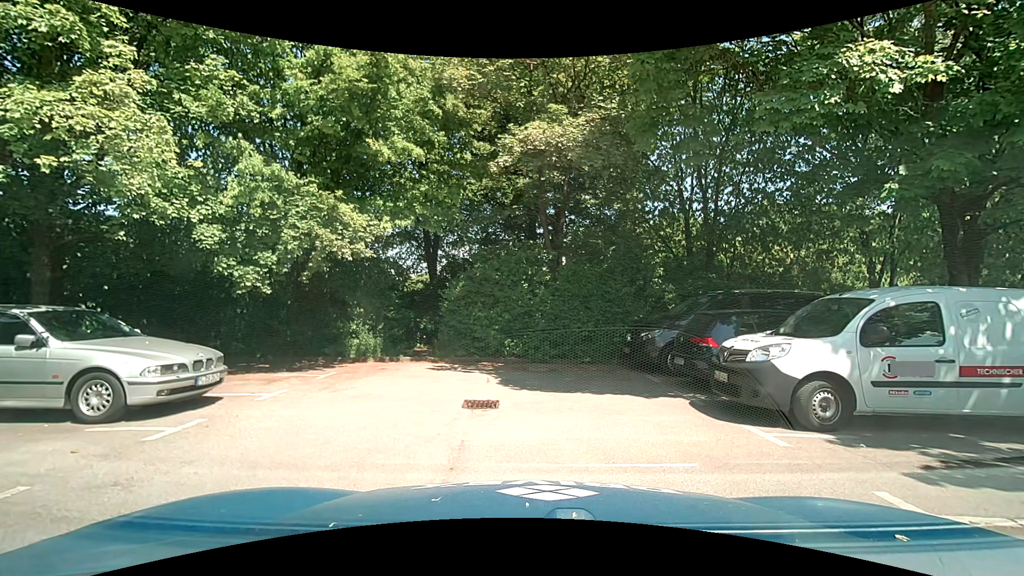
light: Day
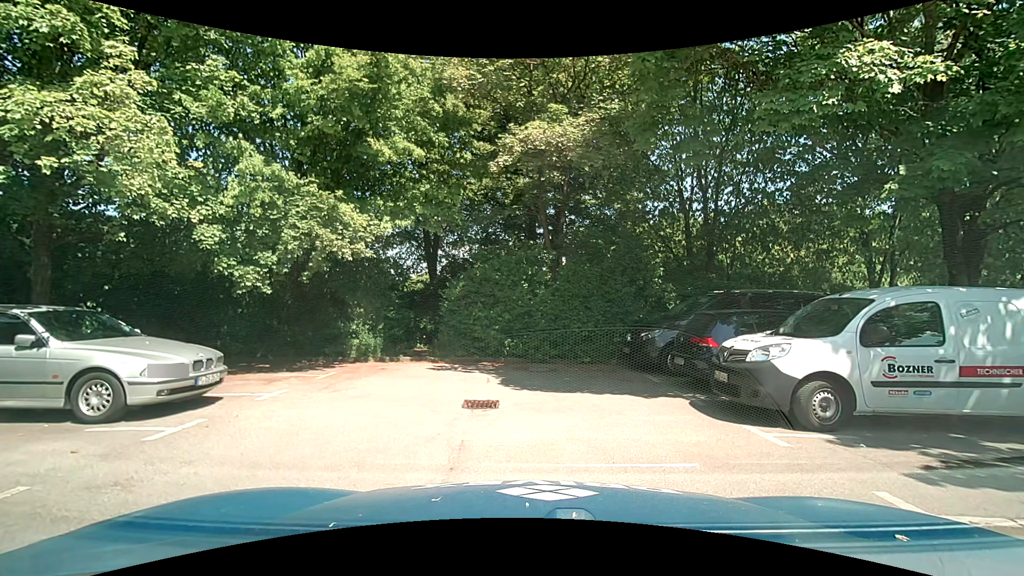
(0.0, 0.0) m; 0°
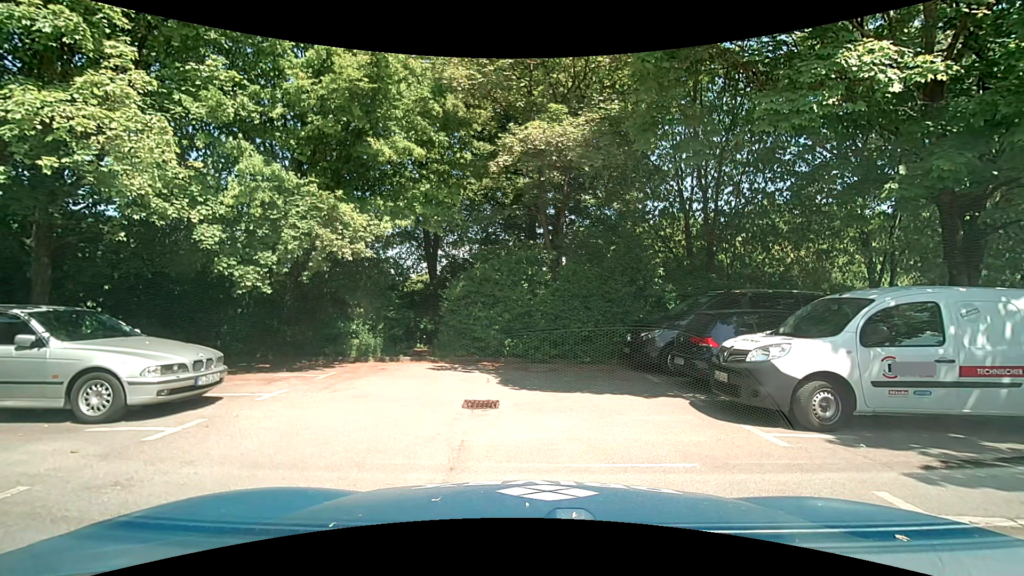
(0.0, 0.0) m; 0°
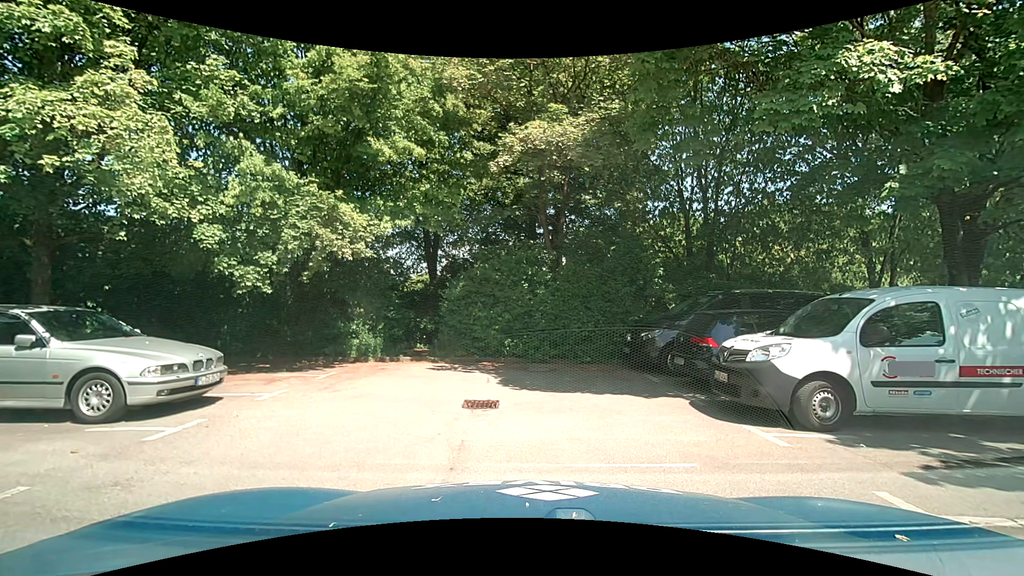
(0.0, 0.0) m; 0°
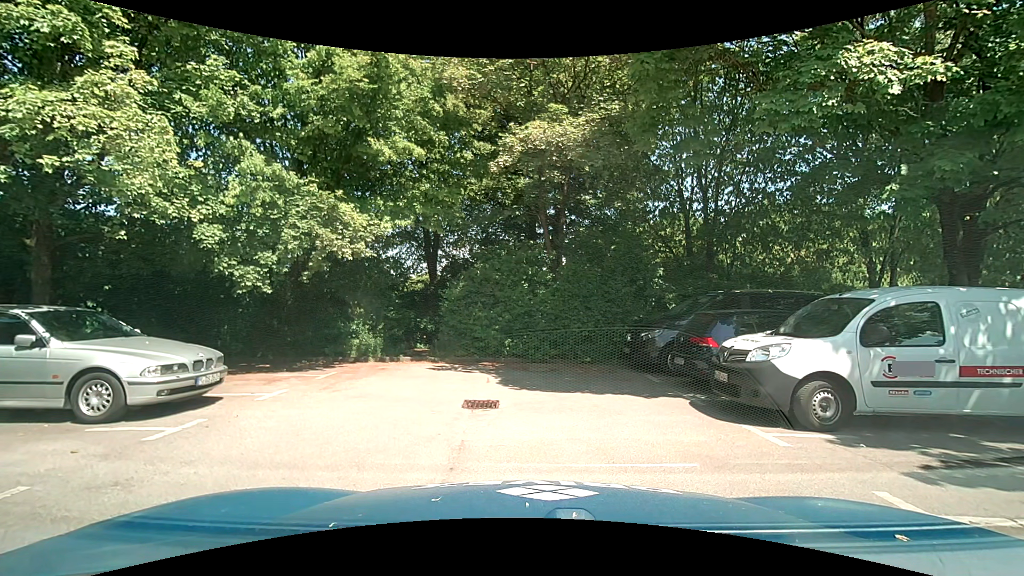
(0.0, 0.0) m; 0°
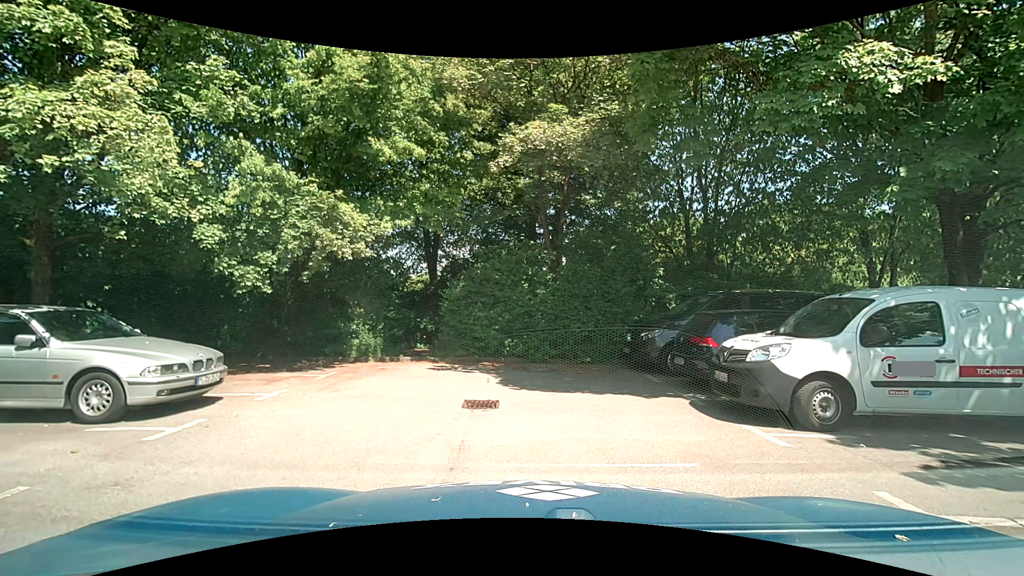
(0.0, 0.0) m; 0°
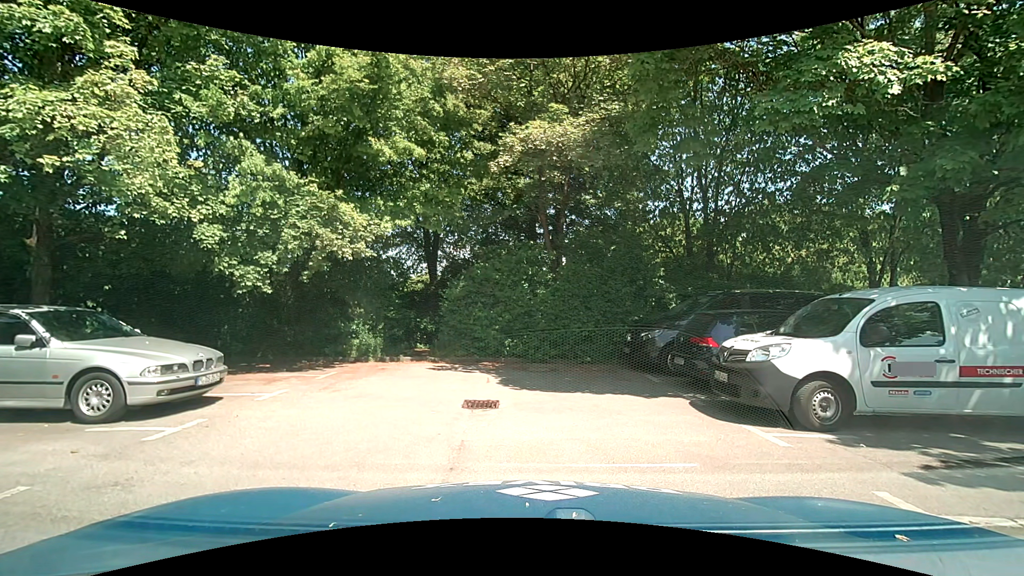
(0.0, 0.0) m; 0°
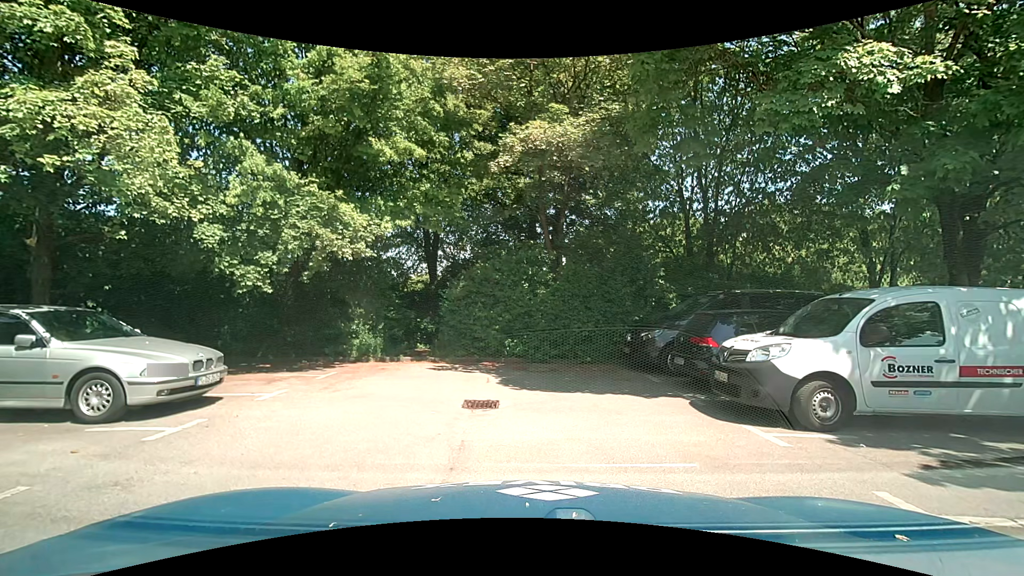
(0.0, 0.0) m; 0°
